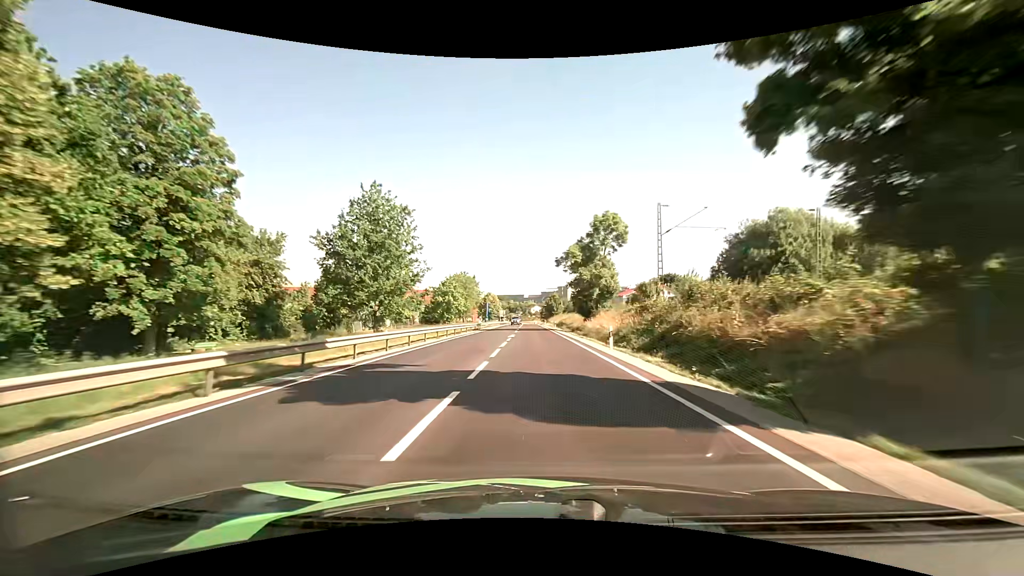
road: primary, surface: asphalt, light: Day
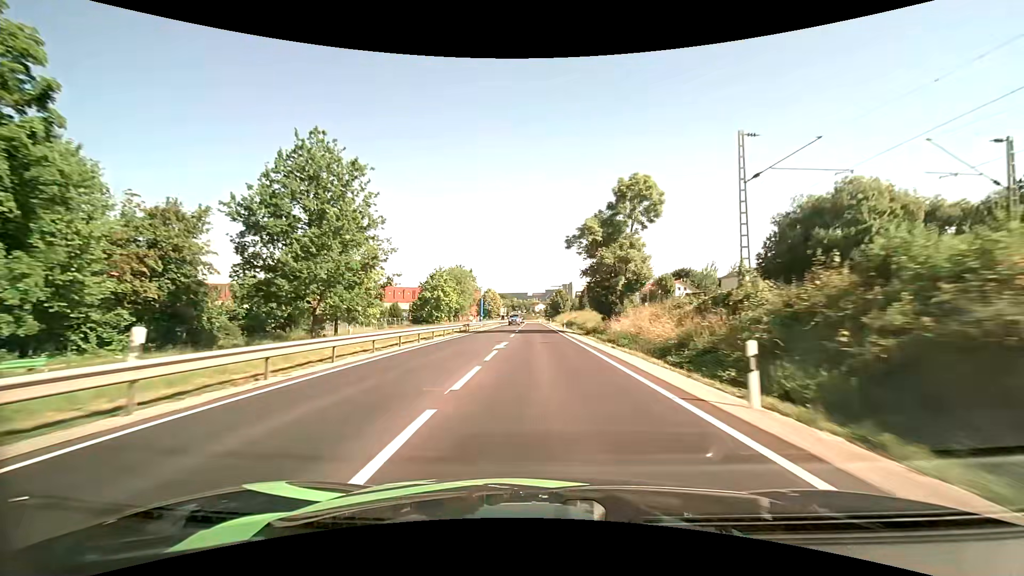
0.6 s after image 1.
(0.0, +13.9) m; 0°
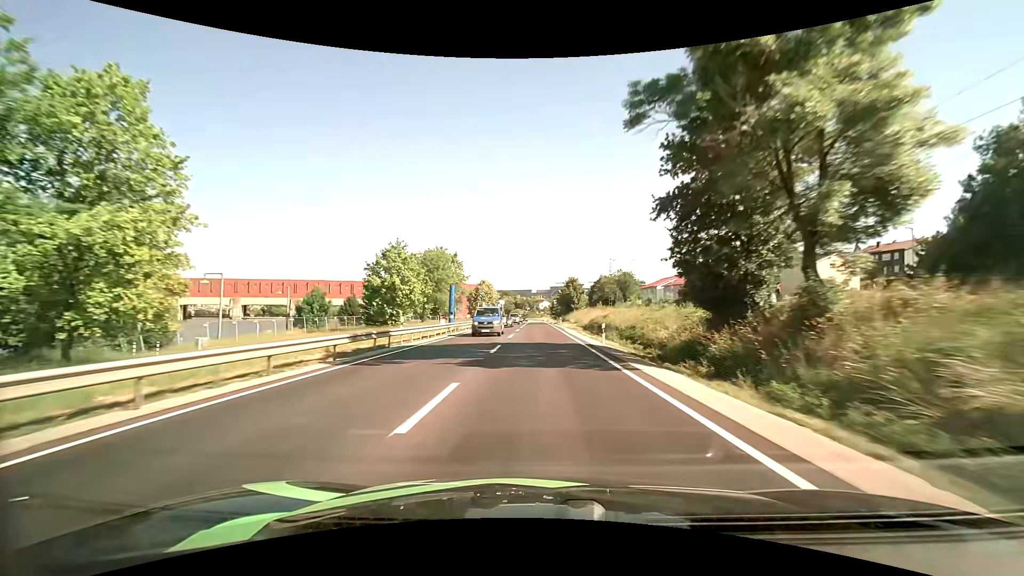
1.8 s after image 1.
(-0.1, +27.9) m; 0°
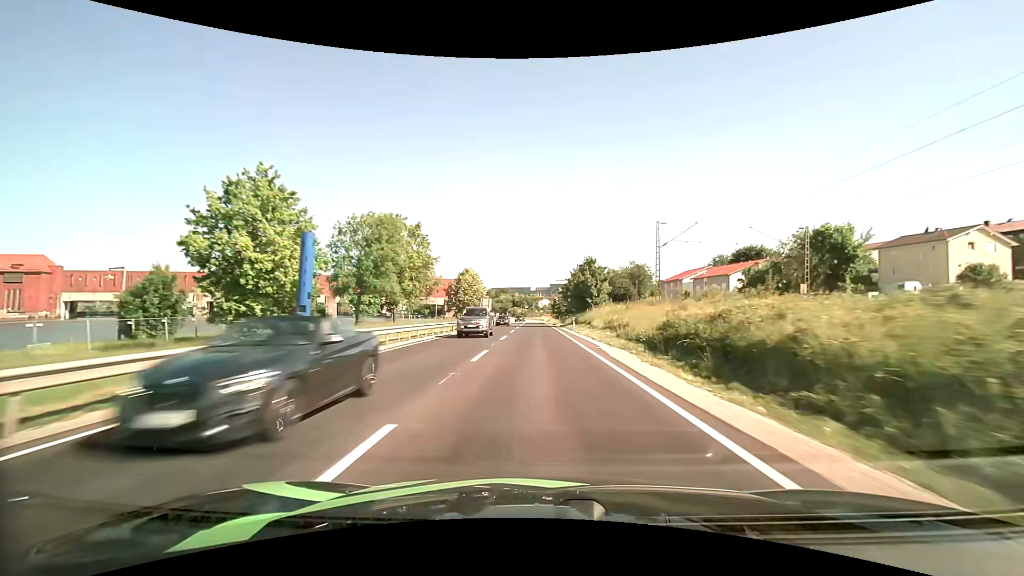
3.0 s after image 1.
(-0.1, +28.0) m; 0°
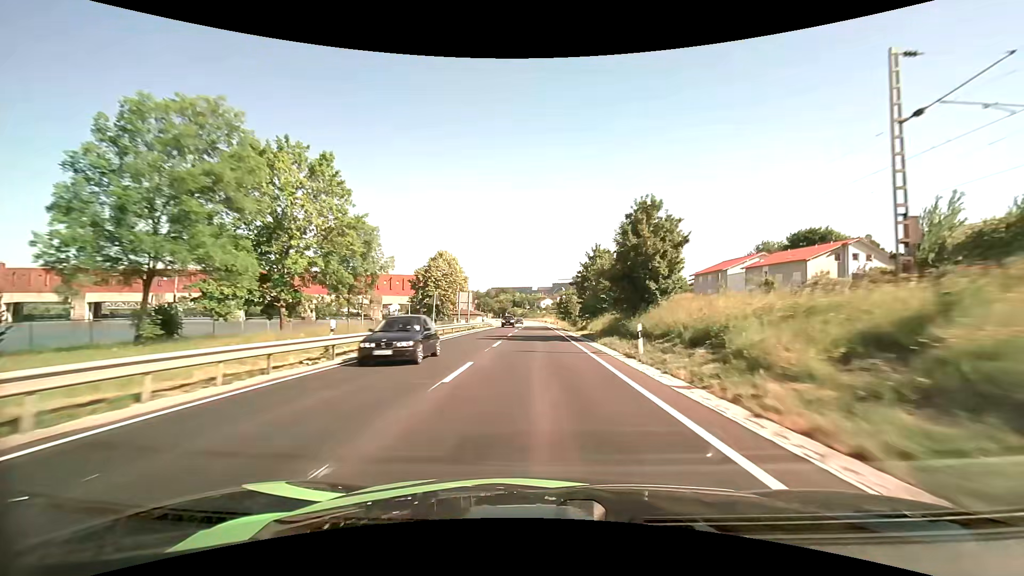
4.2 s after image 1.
(0.0, +27.9) m; 0°
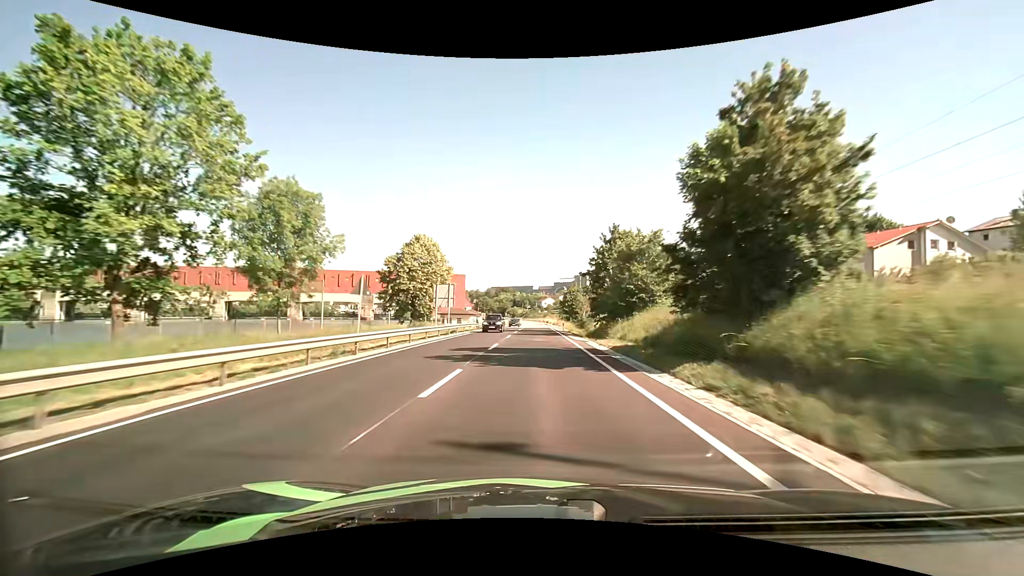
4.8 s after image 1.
(0.0, +13.9) m; 0°
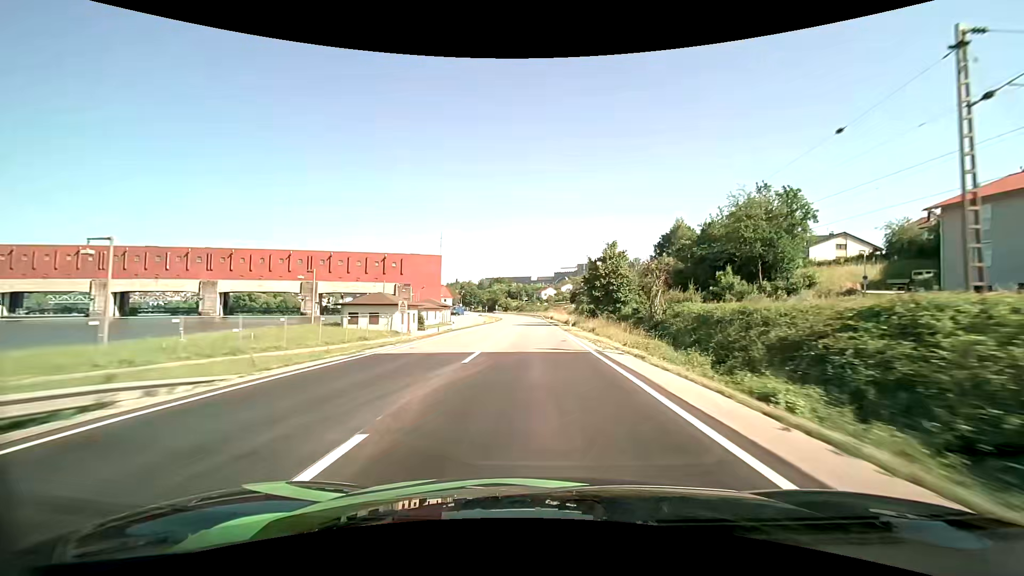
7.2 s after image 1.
(-0.2, +55.0) m; 0°
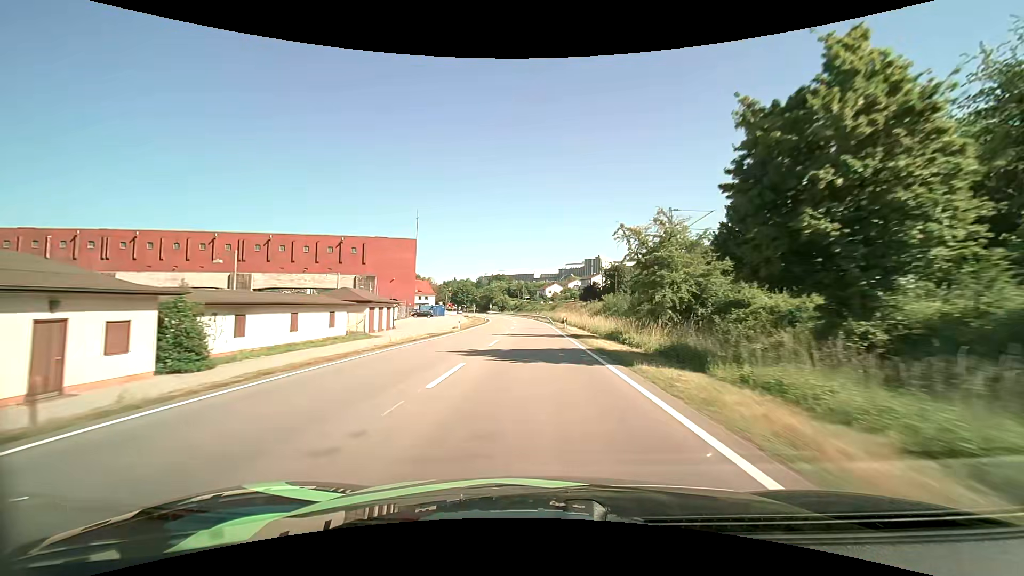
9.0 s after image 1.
(-0.1, +40.3) m; 0°
(0, +10) (0, +20) (0, +30) (0, +40) (0, +50) (-1, +60) (-1, +70) (-2, +80) (-3, +90) (-4, +100) m
